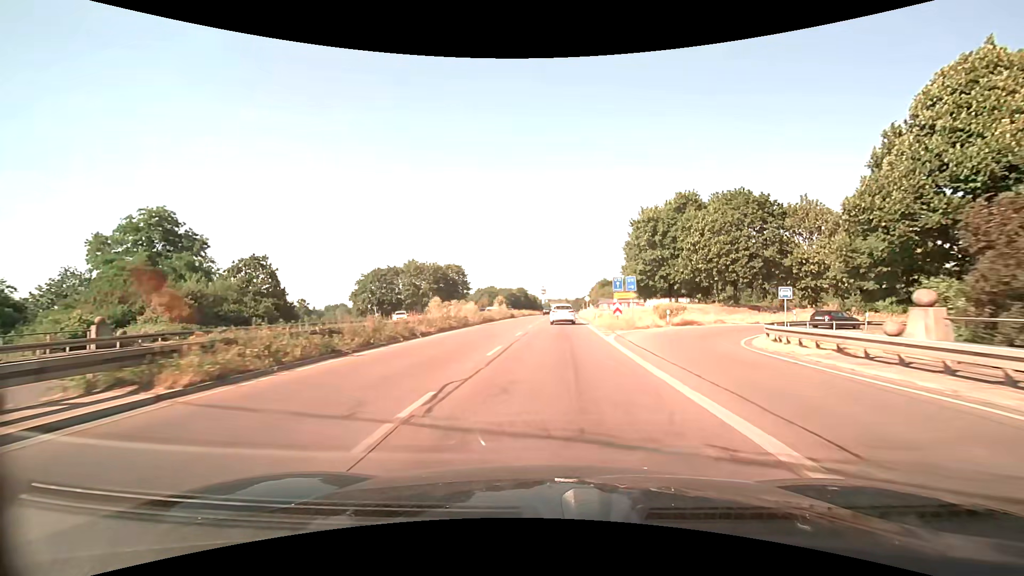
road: trunk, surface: asphalt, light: Day
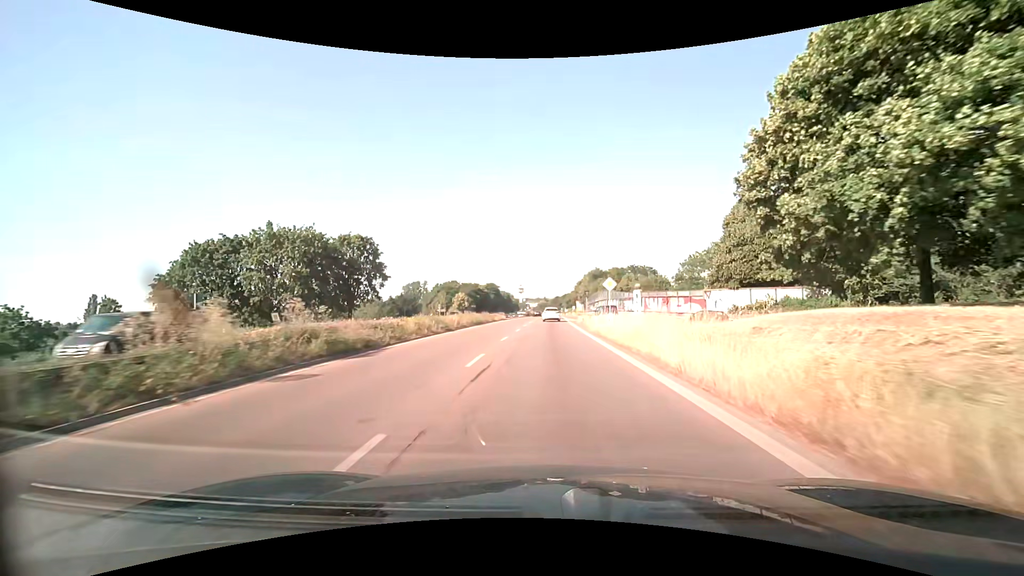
(+1.2, +47.0) m; +3°
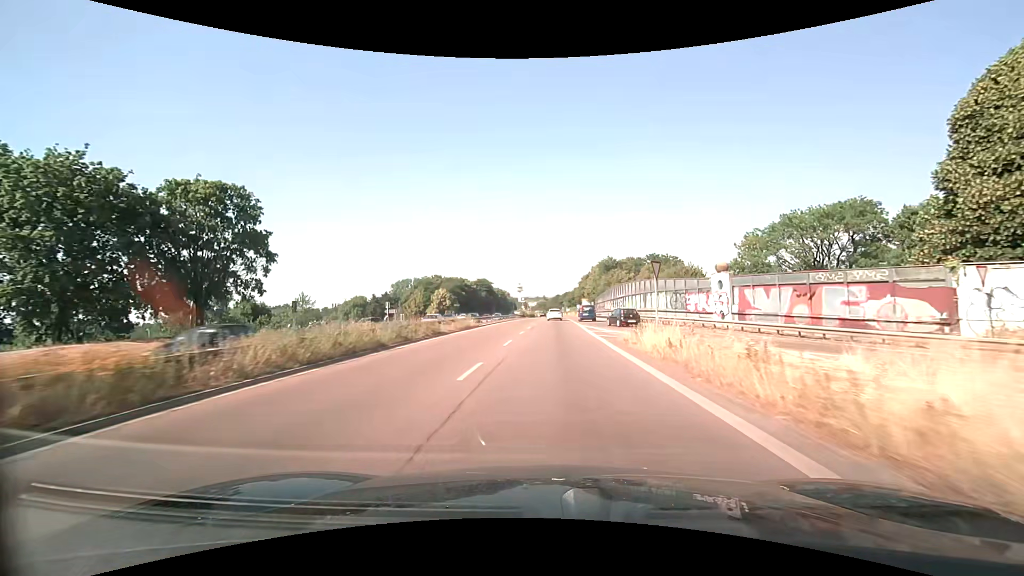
(0.0, +28.8) m; 0°
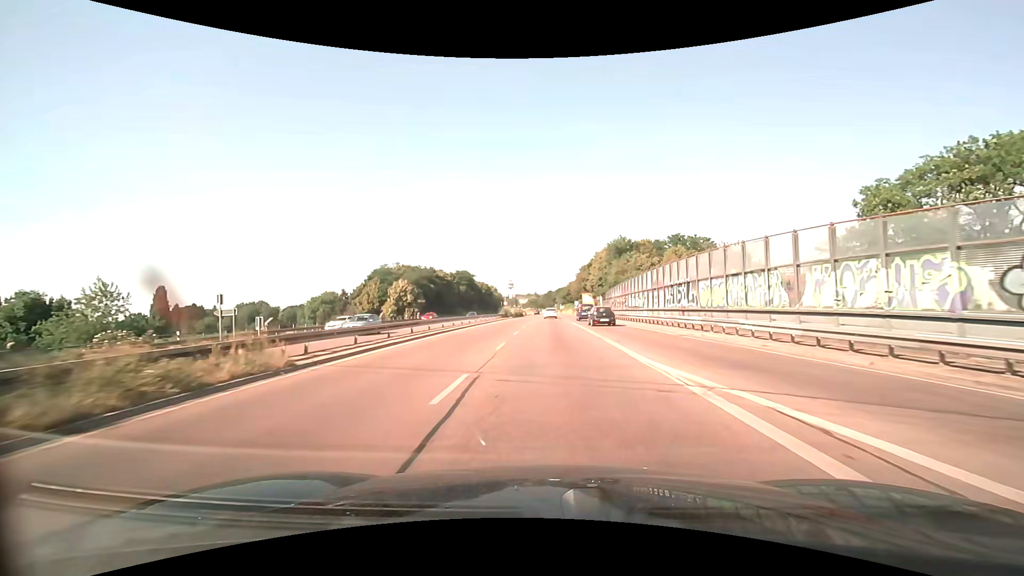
(+0.2, +29.3) m; +1°
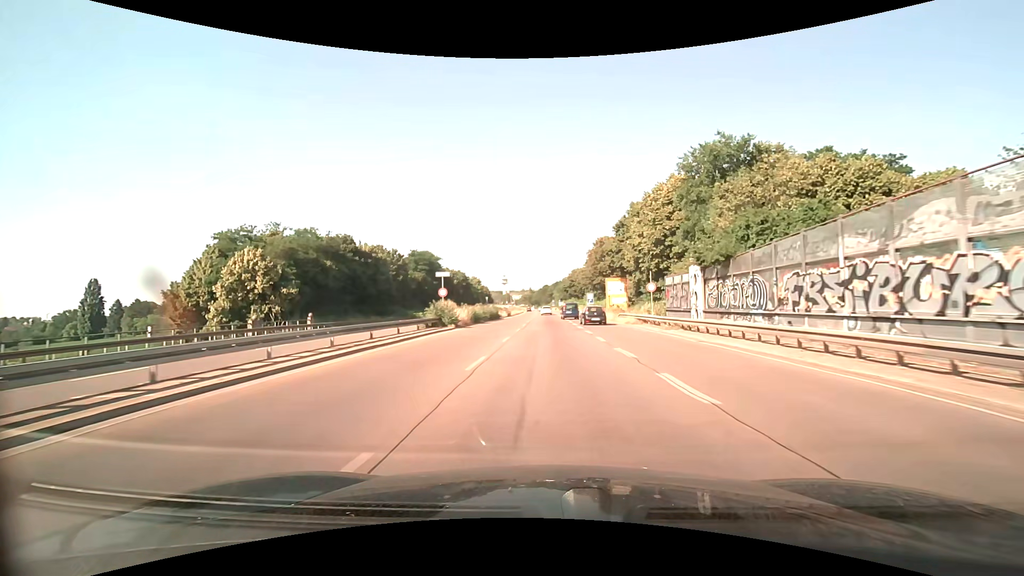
(+0.2, +50.0) m; +1°
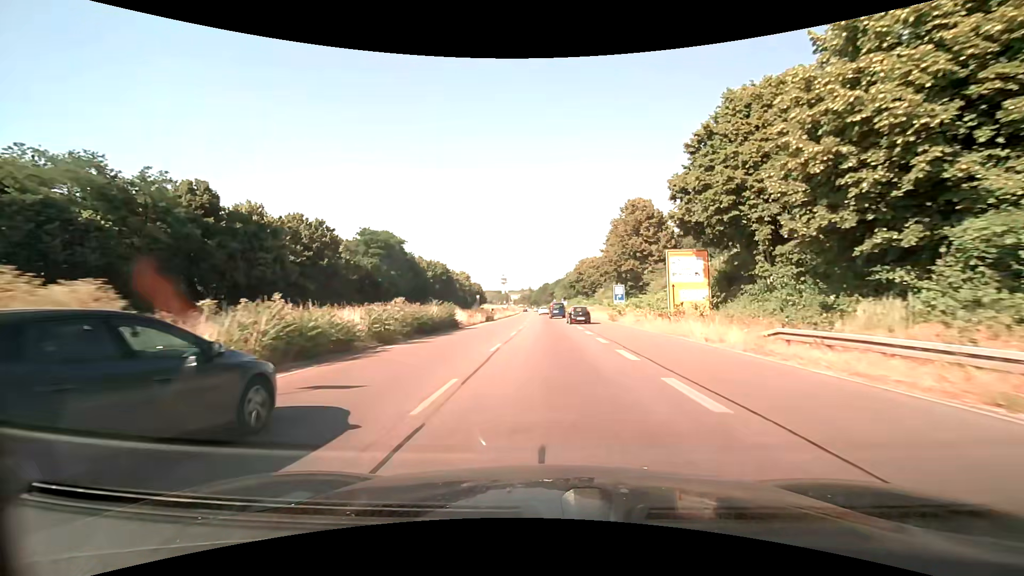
(0.0, +31.1) m; 0°
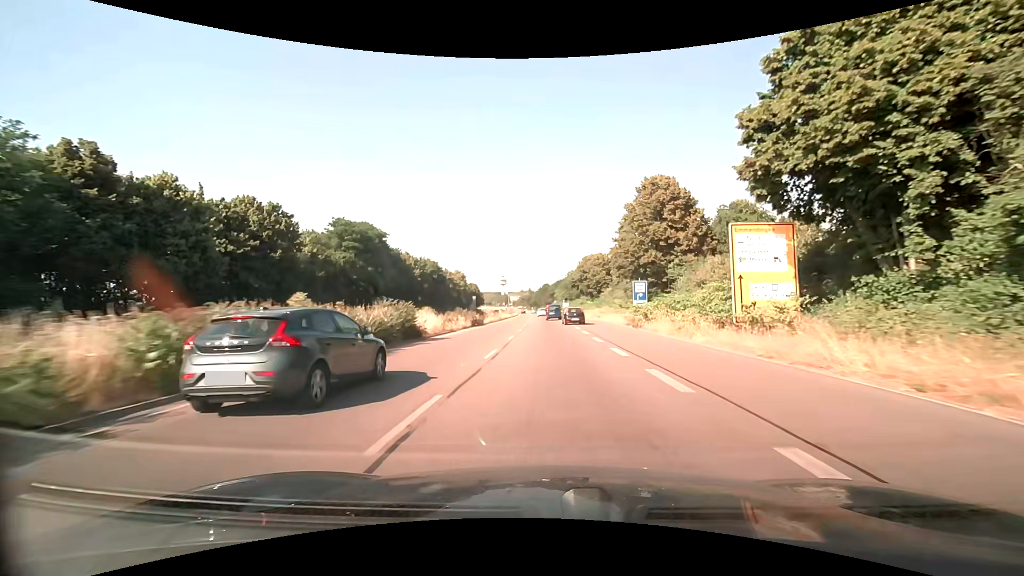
(0.0, +10.6) m; 0°
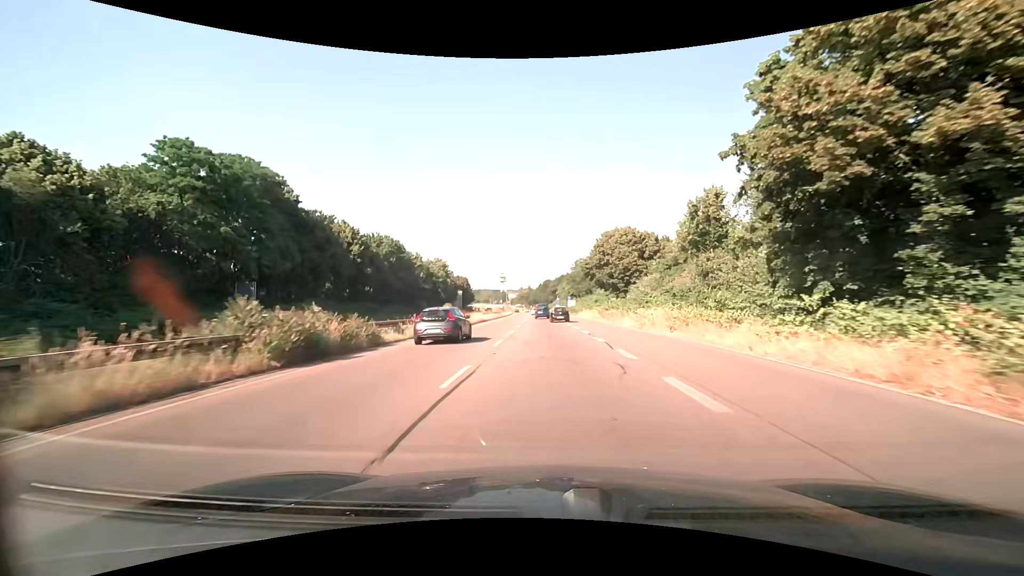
(-0.1, +32.4) m; 0°
(0, +10) (0, +20) (0, +30) (0, +40) (0, +50) (0, +60) (0, +70) (0, +80) (0, +90) (-1, +100) m
